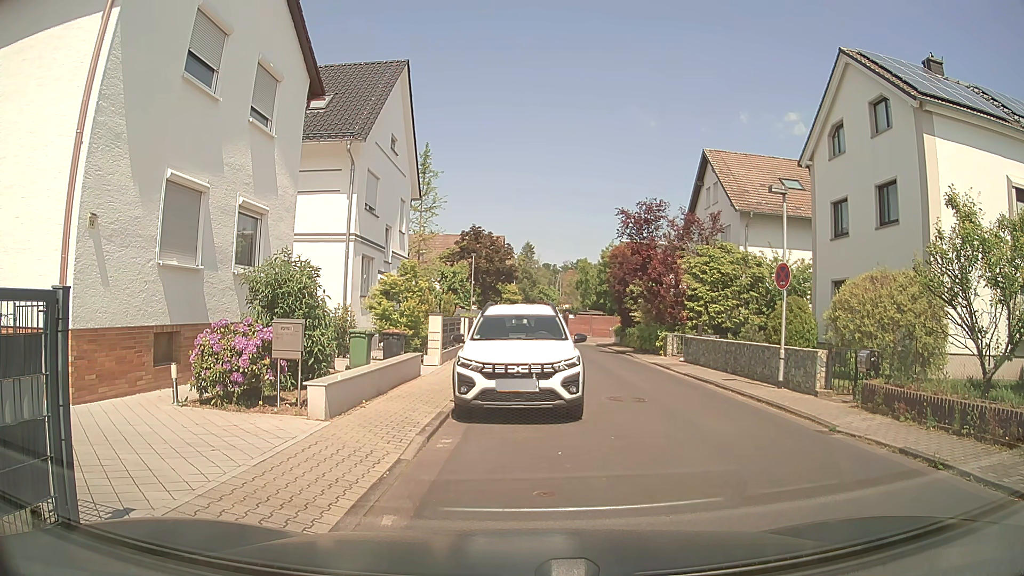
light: Day
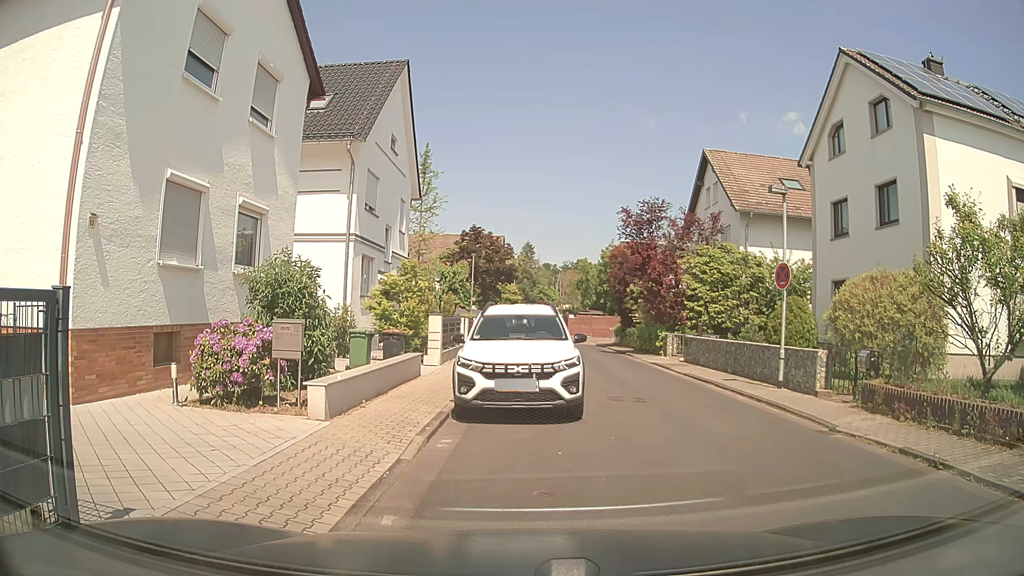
(0.0, 0.0) m; 0°
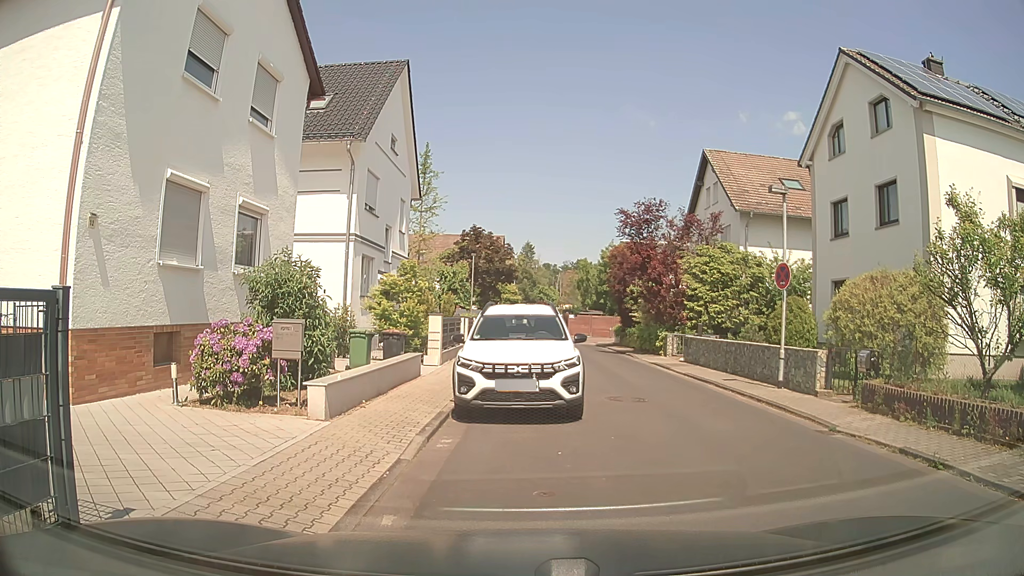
(0.0, 0.0) m; 0°
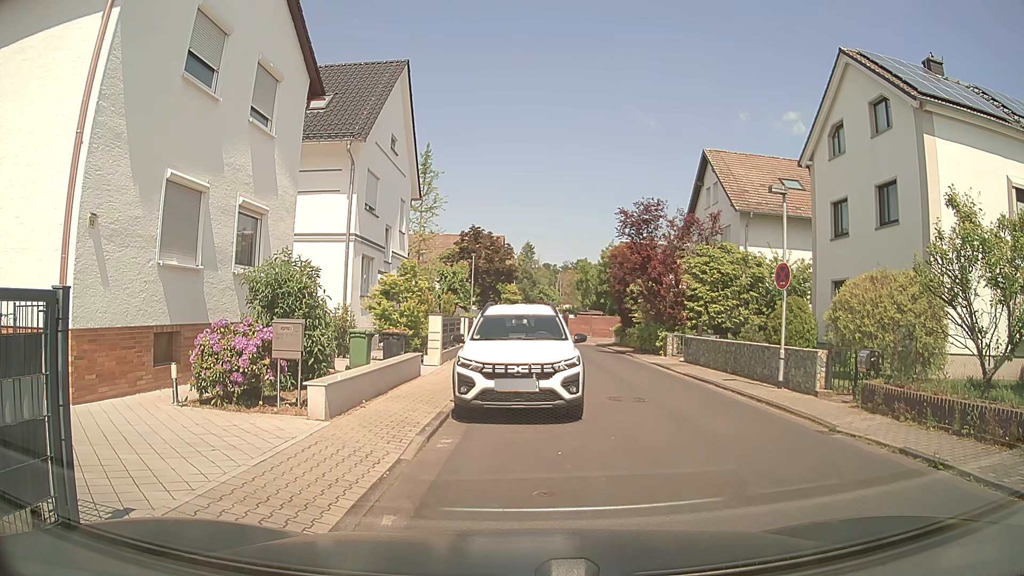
(0.0, 0.0) m; 0°
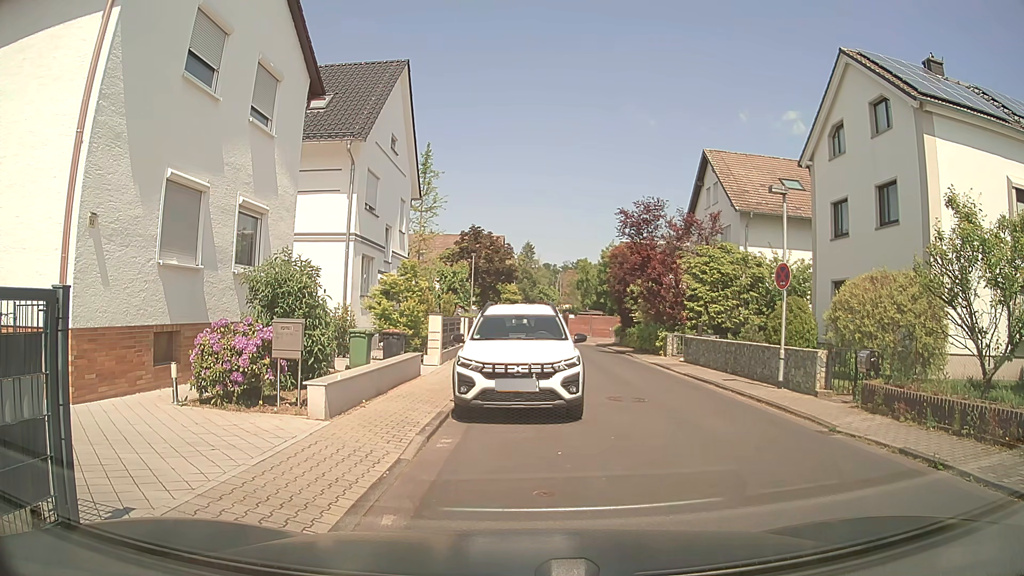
(0.0, 0.0) m; 0°
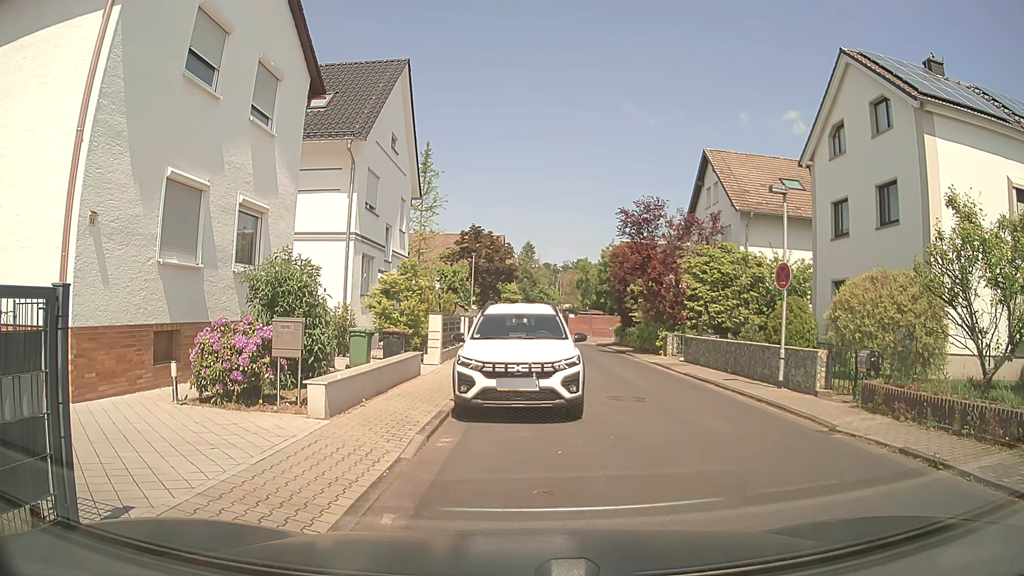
(0.0, 0.0) m; 0°
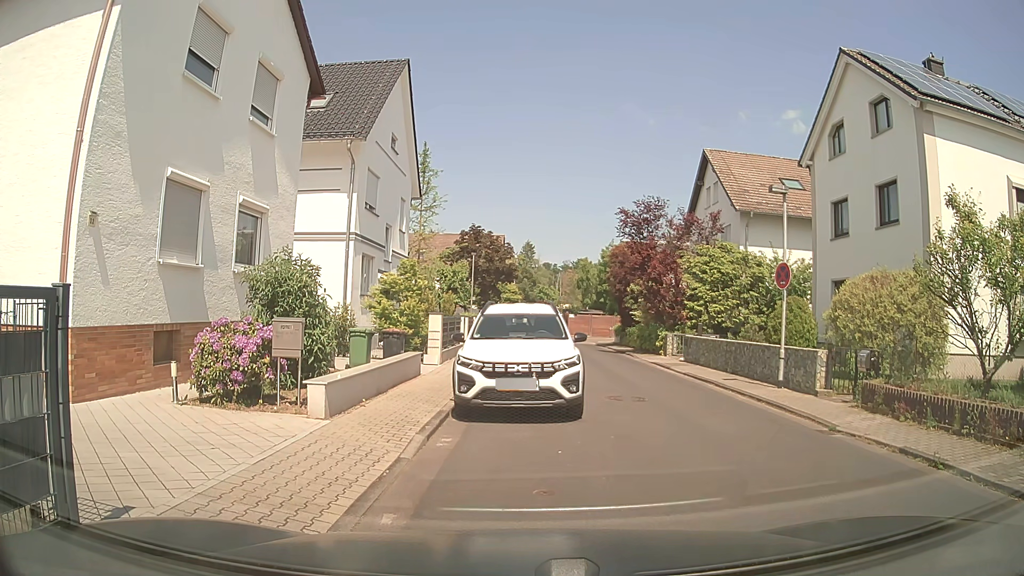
(0.0, 0.0) m; 0°
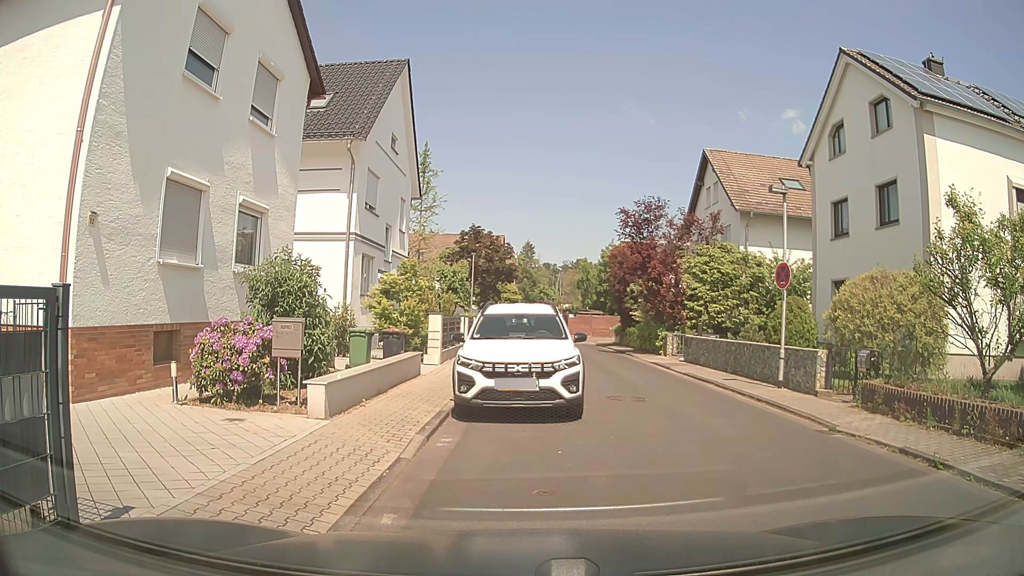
(0.0, 0.0) m; 0°
